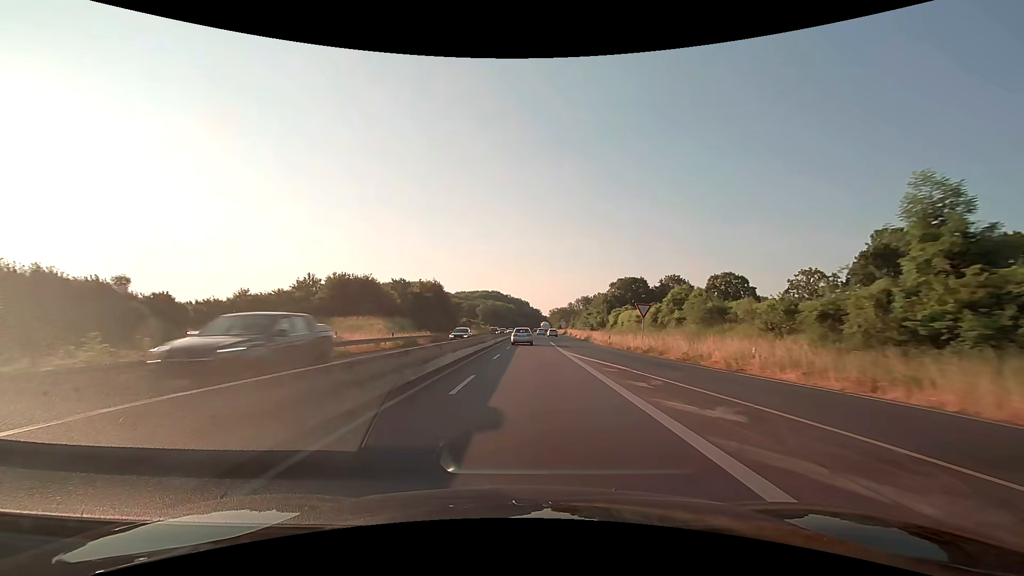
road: trunk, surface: asphalt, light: Day
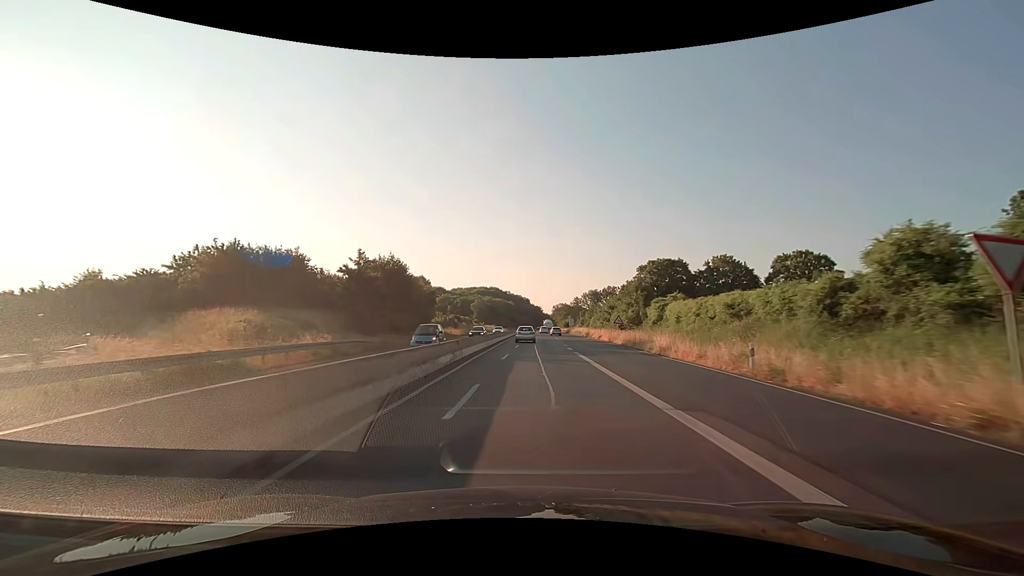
(0.0, +26.9) m; 0°
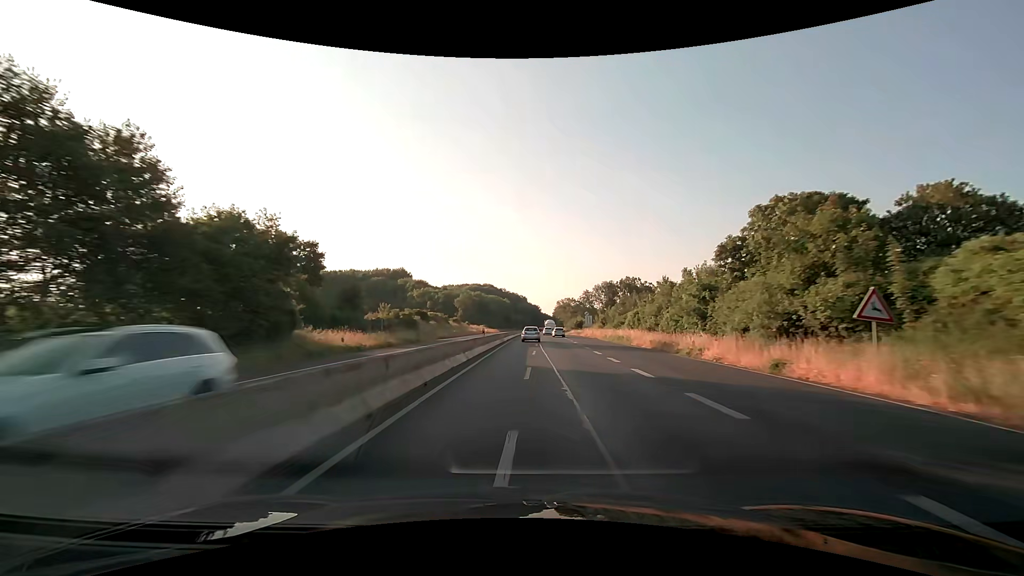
(+0.1, +42.4) m; 0°
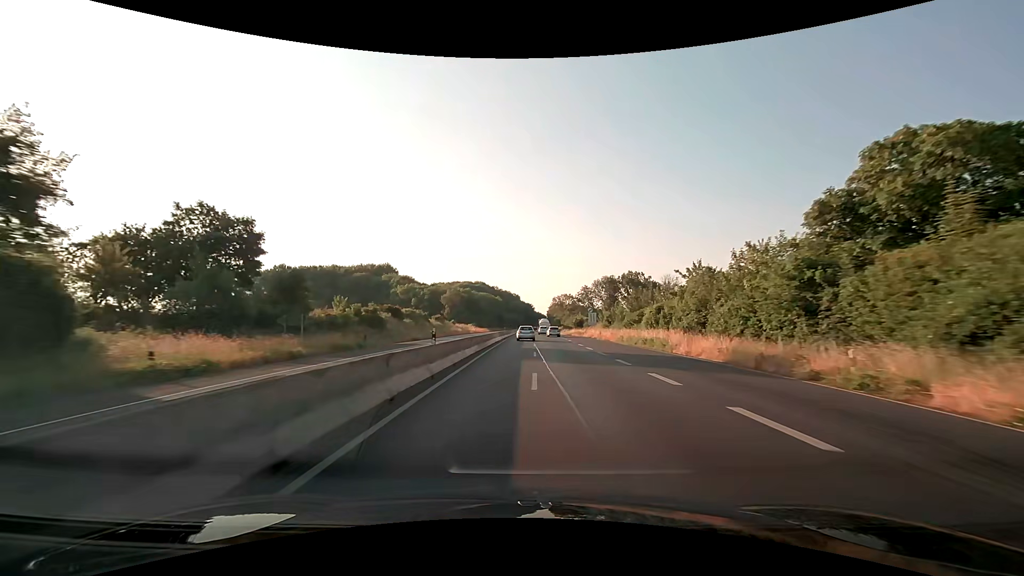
(+0.1, +14.6) m; +1°
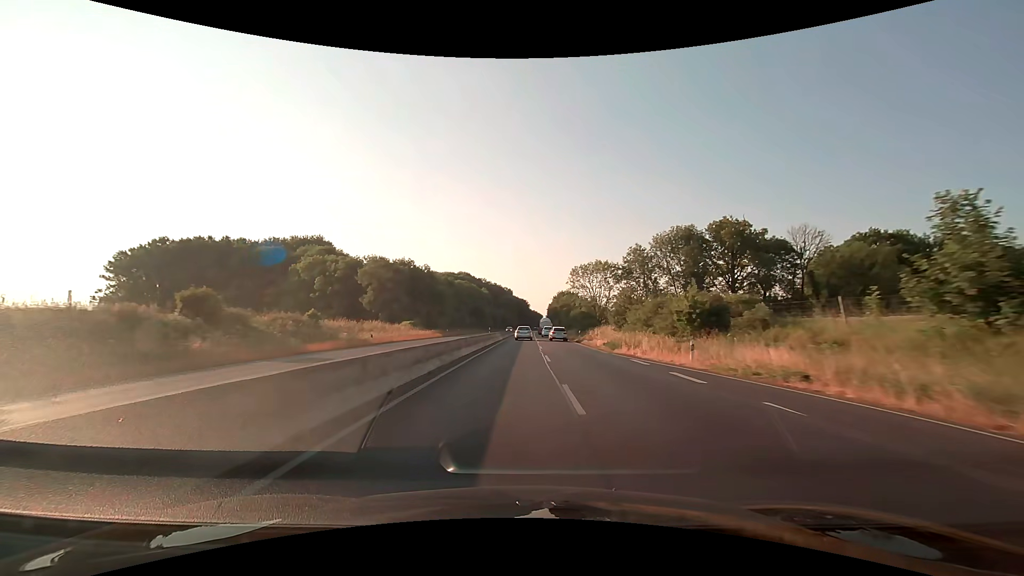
(+0.7, +75.7) m; +1°
